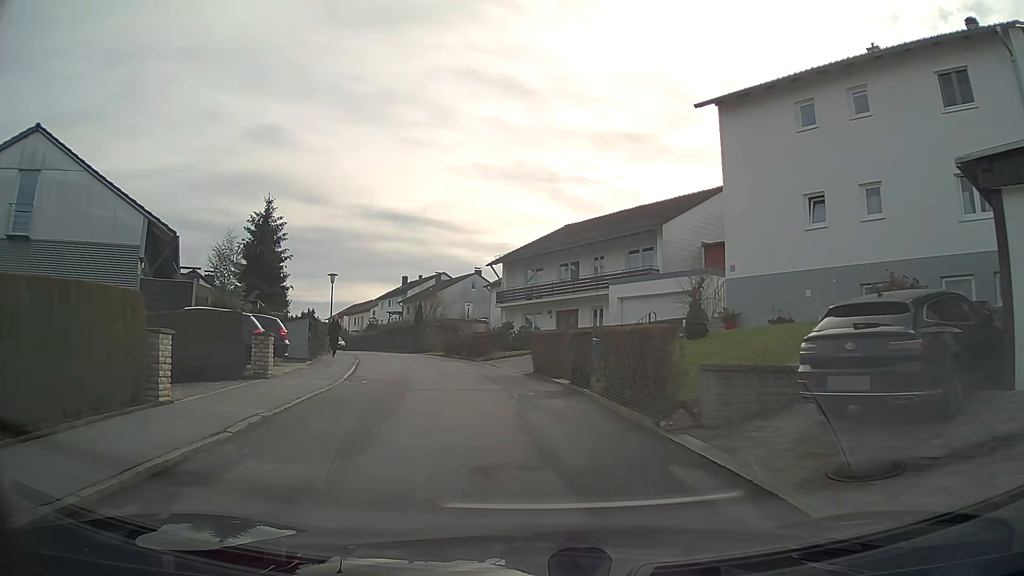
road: residential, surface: asphalt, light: Day
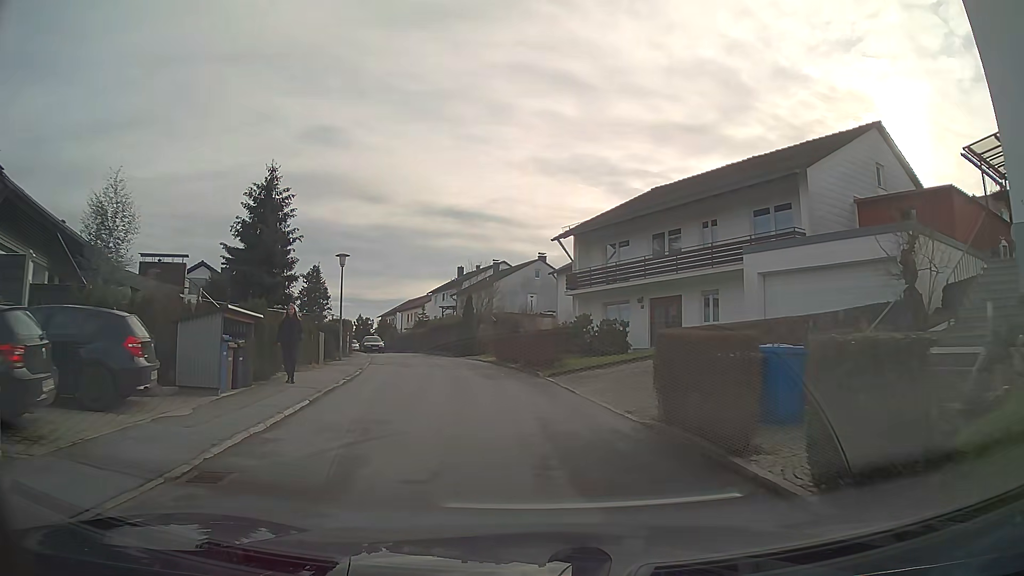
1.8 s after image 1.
(-0.5, +10.6) m; -5°
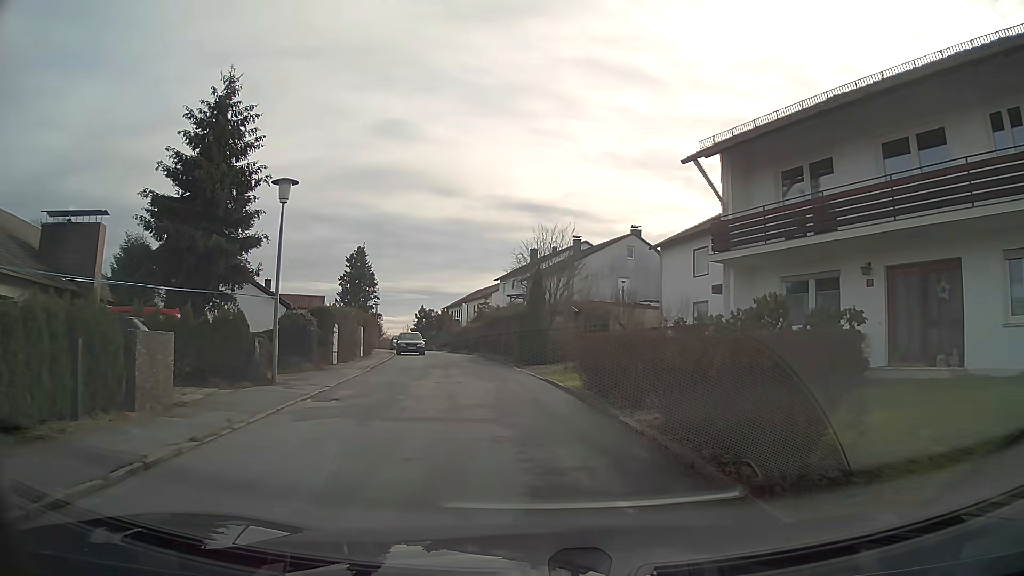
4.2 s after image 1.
(-0.8, +14.6) m; -7°
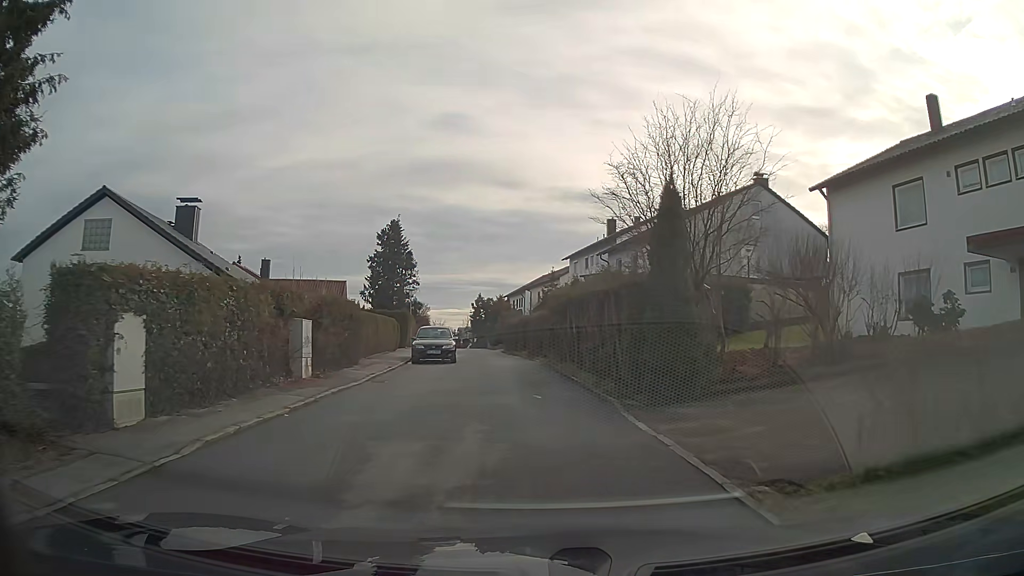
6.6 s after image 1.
(-0.8, +15.3) m; -5°
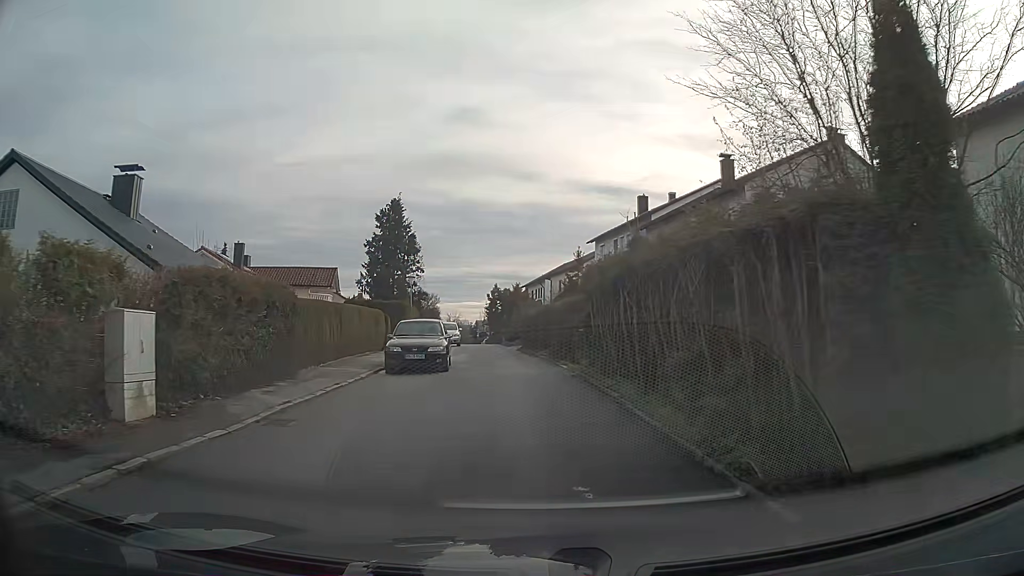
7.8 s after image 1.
(-0.1, +7.6) m; -1°
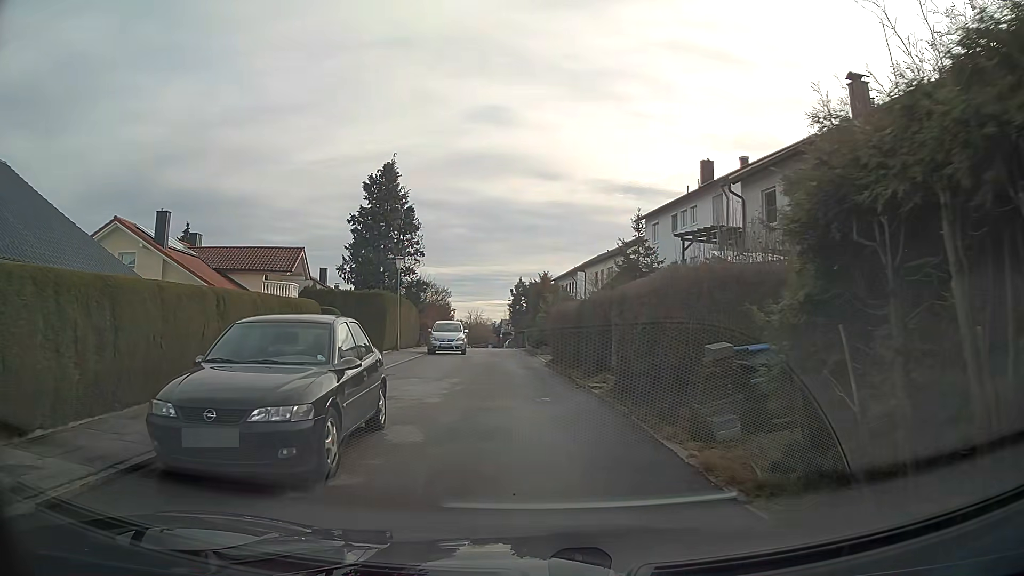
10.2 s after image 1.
(-0.3, +12.1) m; -3°
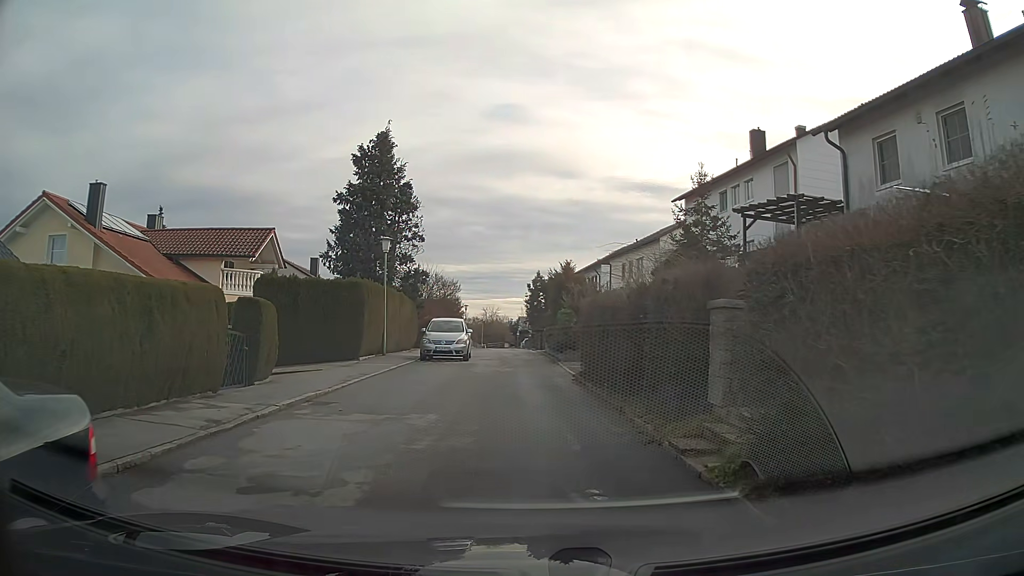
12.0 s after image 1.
(-0.1, +6.6) m; -1°
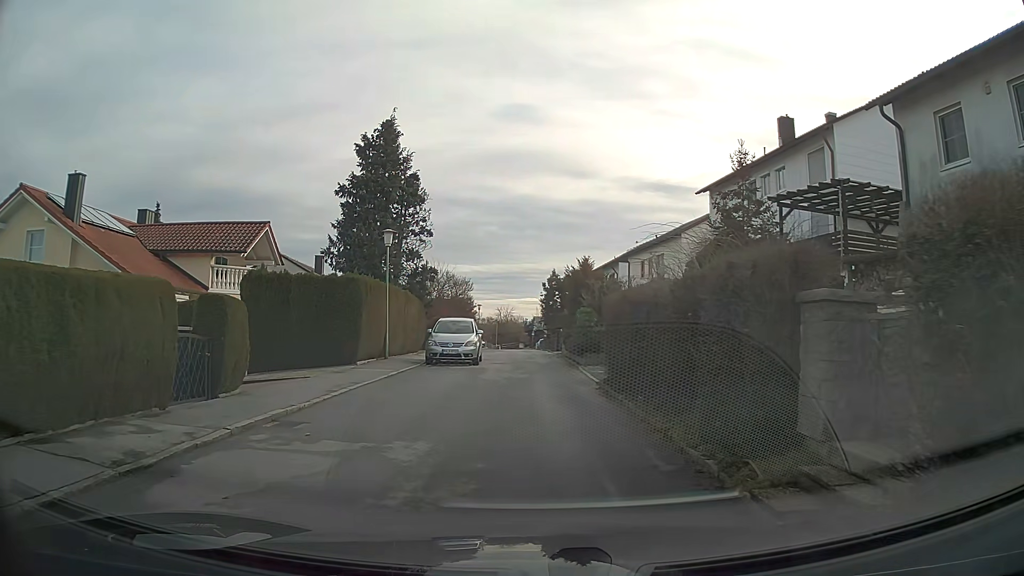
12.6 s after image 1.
(0.0, +2.3) m; -1°
(0, +10) (0, +20) (0, +30) (-1, +40) (-1, +50) (-1, +60) (-1, +70) (-2, +80) (-2, +90) (-1, +100) m
